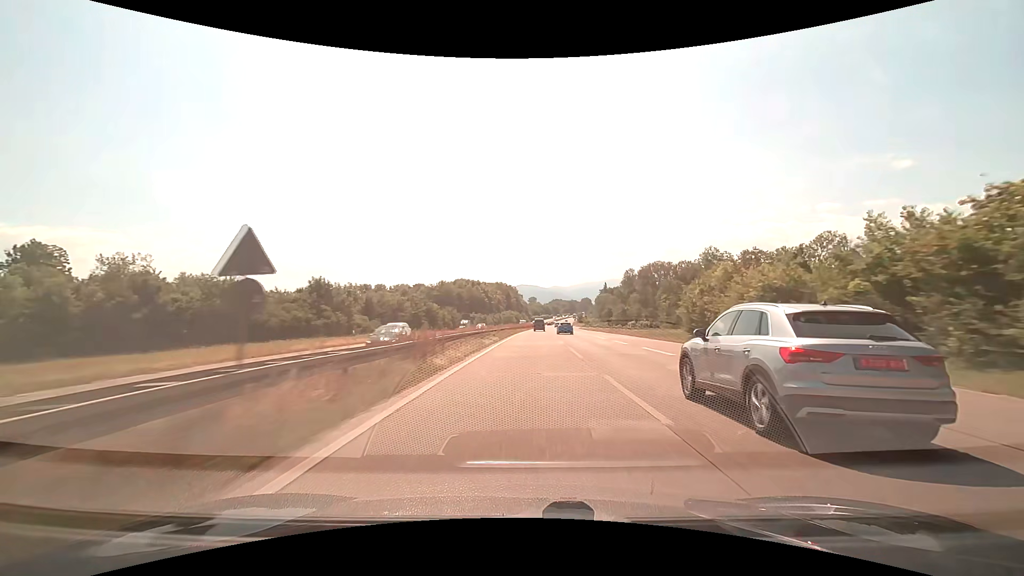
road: trunk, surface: asphalt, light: Day
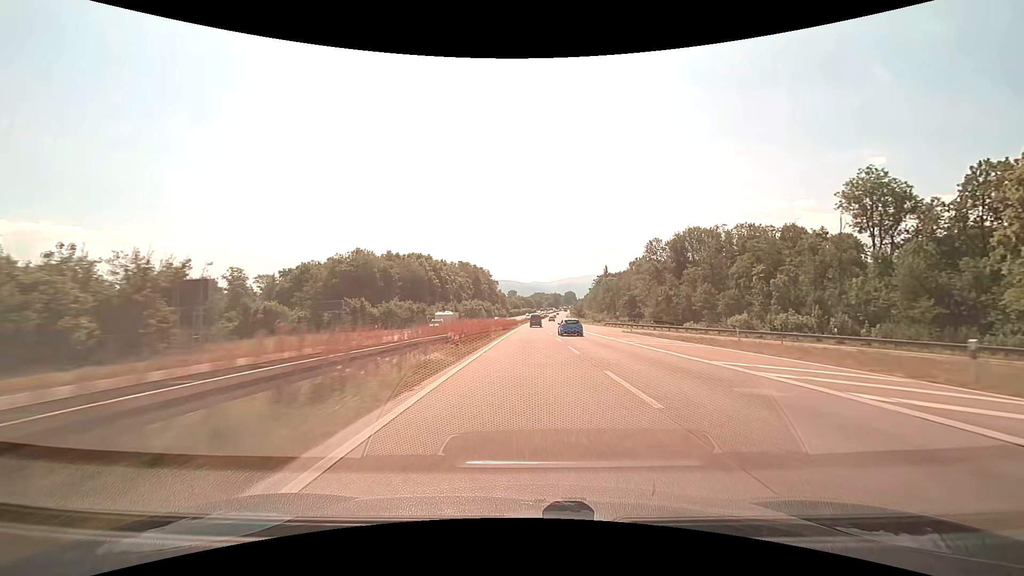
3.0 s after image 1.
(+1.3, +83.1) m; +2°
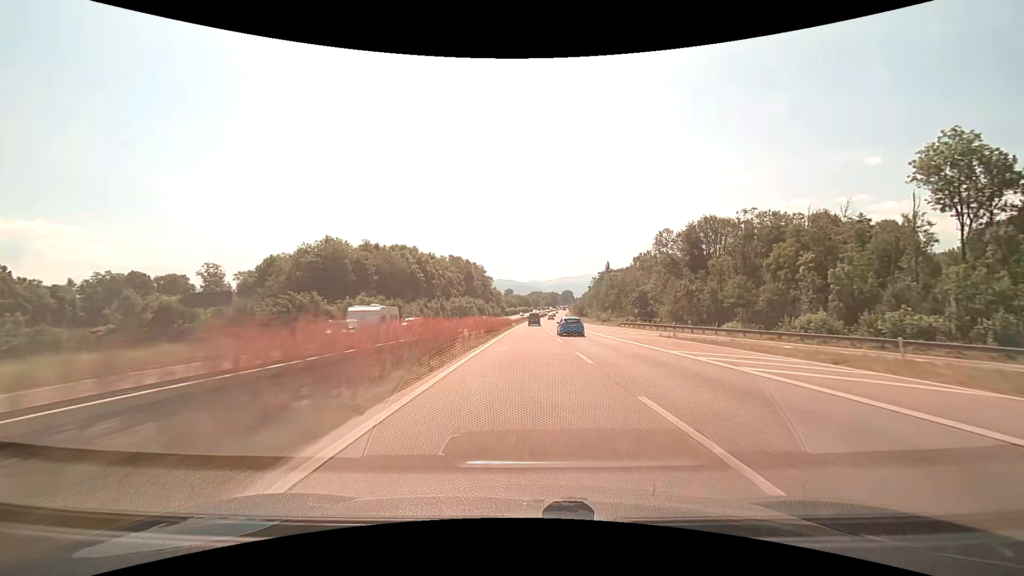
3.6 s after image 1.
(+0.1, +16.6) m; 0°
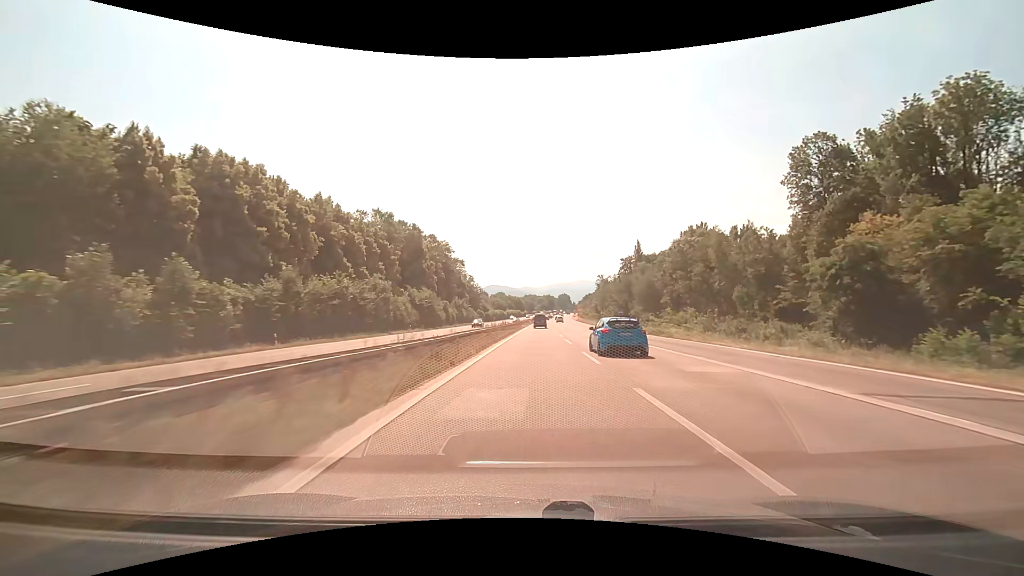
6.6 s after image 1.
(+0.6, +83.7) m; +1°
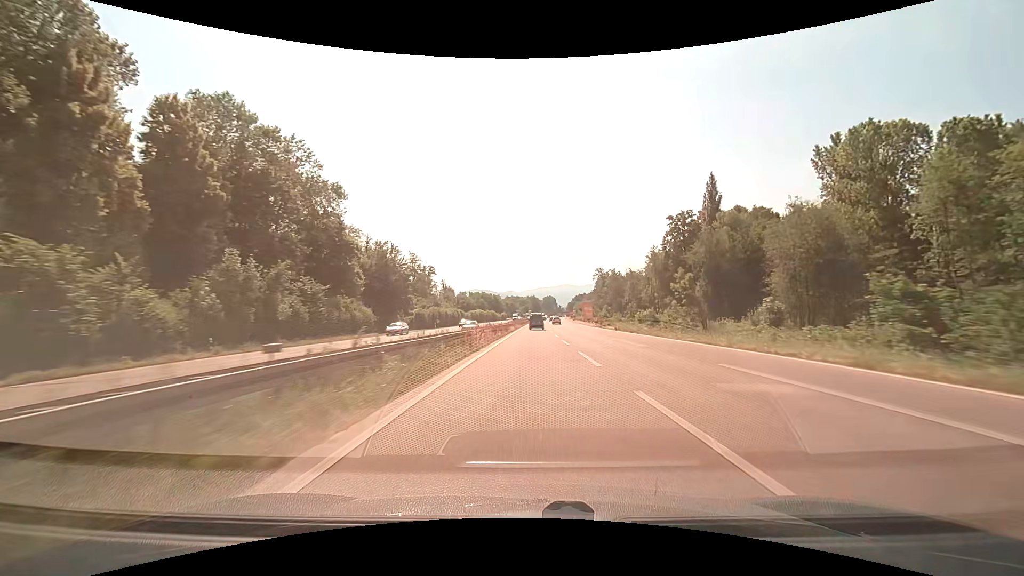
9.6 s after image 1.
(+2.0, +84.3) m; +2°
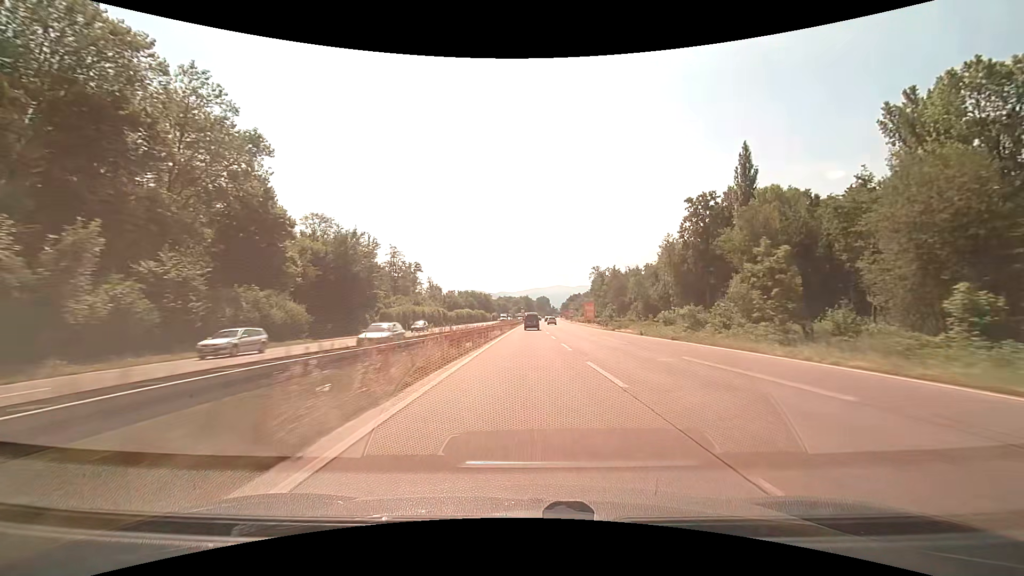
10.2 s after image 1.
(+0.1, +16.8) m; +1°
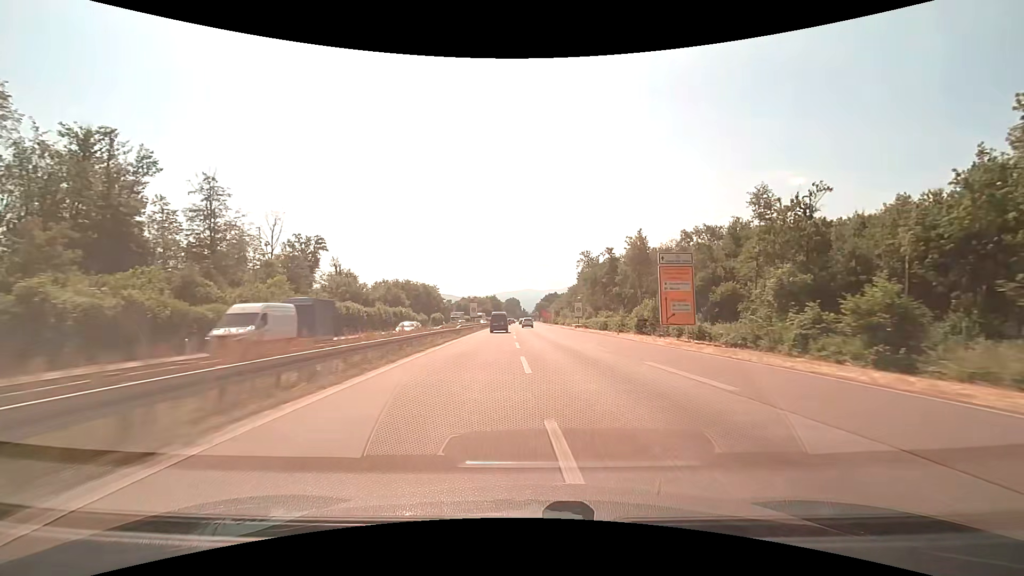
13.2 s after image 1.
(+1.8, +82.9) m; +4°
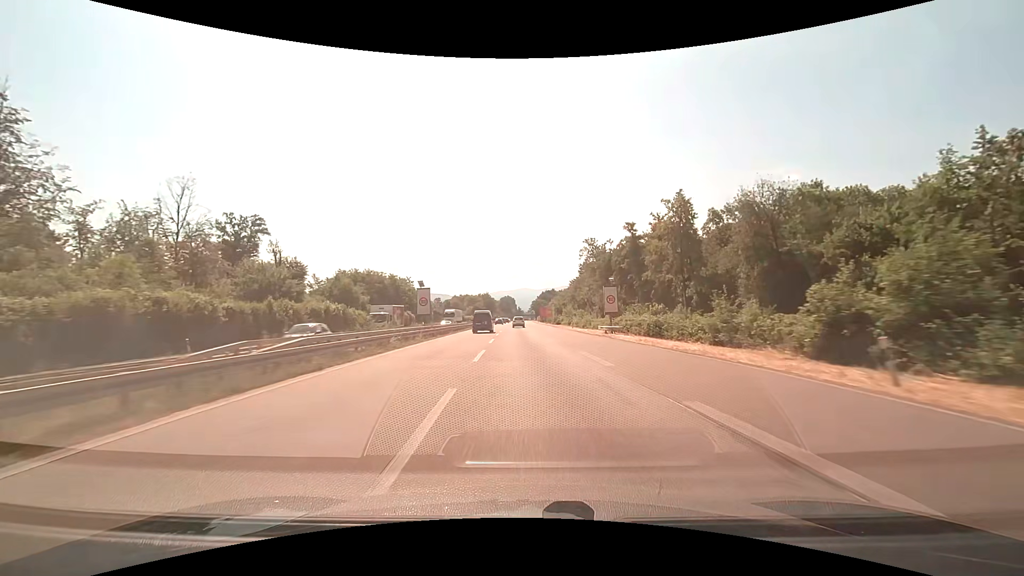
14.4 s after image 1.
(+0.3, +32.0) m; +1°
(0, +10) (0, +20) (0, +30) (-1, +40) (-1, +50) (-1, +60) (-1, +70) (-2, +80) (-2, +90) (-2, +100) m
